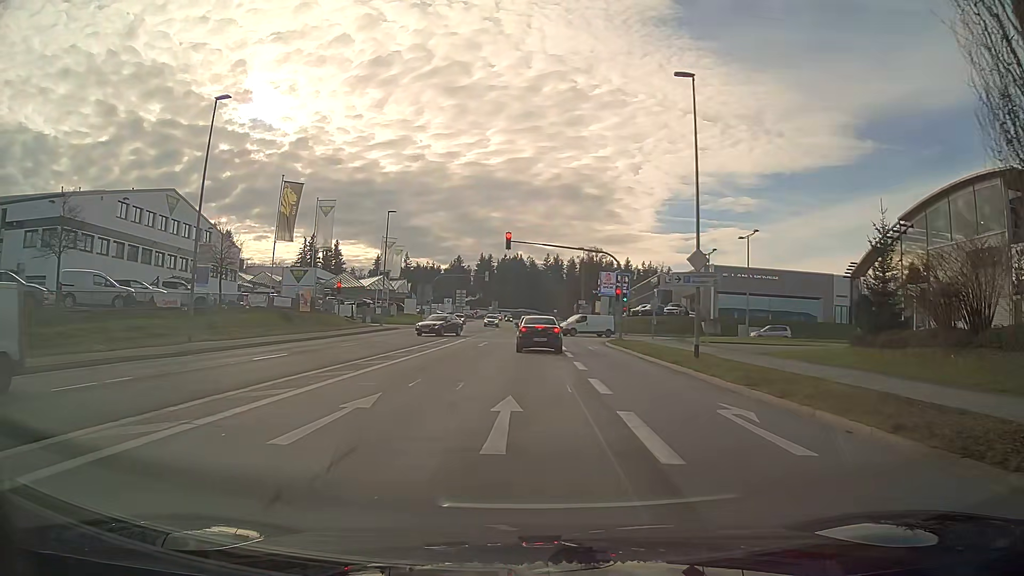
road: tertiary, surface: asphalt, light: Day
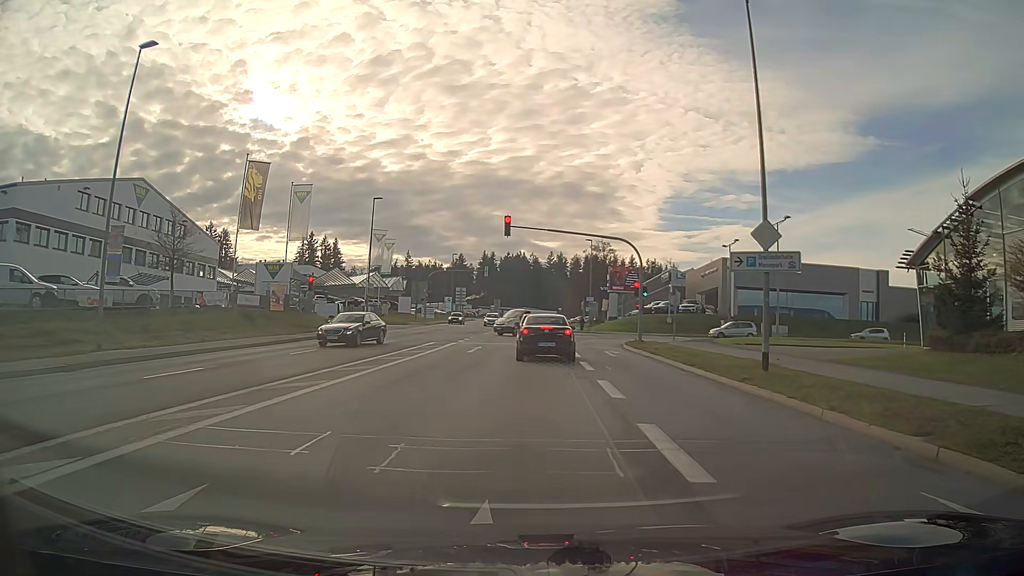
(0.0, +6.6) m; 0°
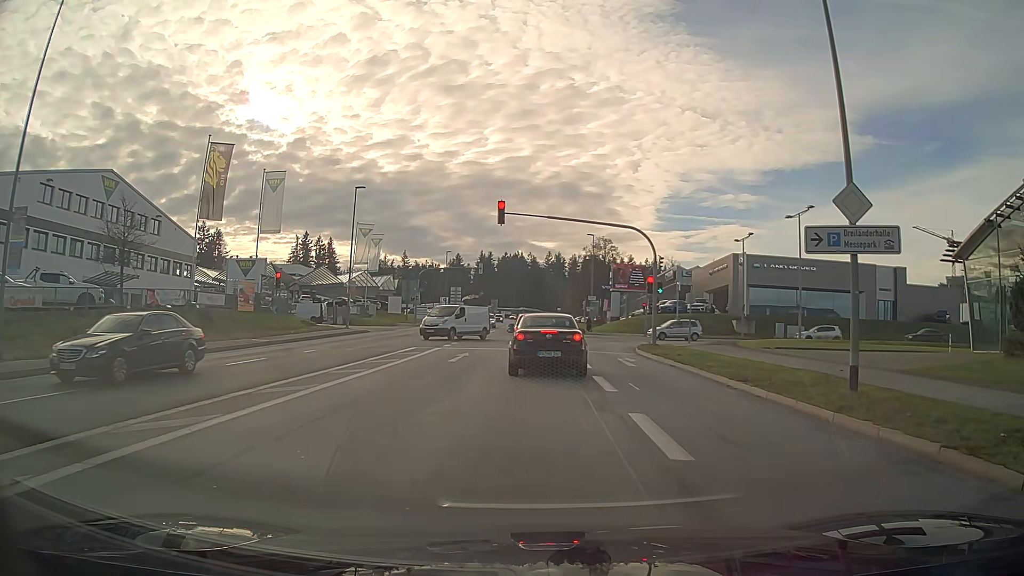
(0.0, +4.9) m; 0°
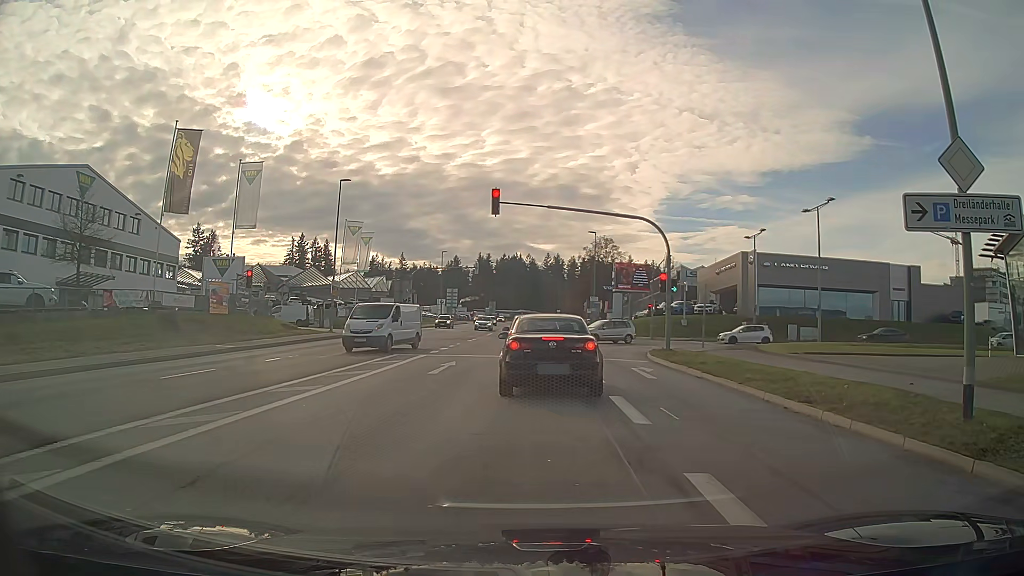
(0.0, +3.6) m; 0°
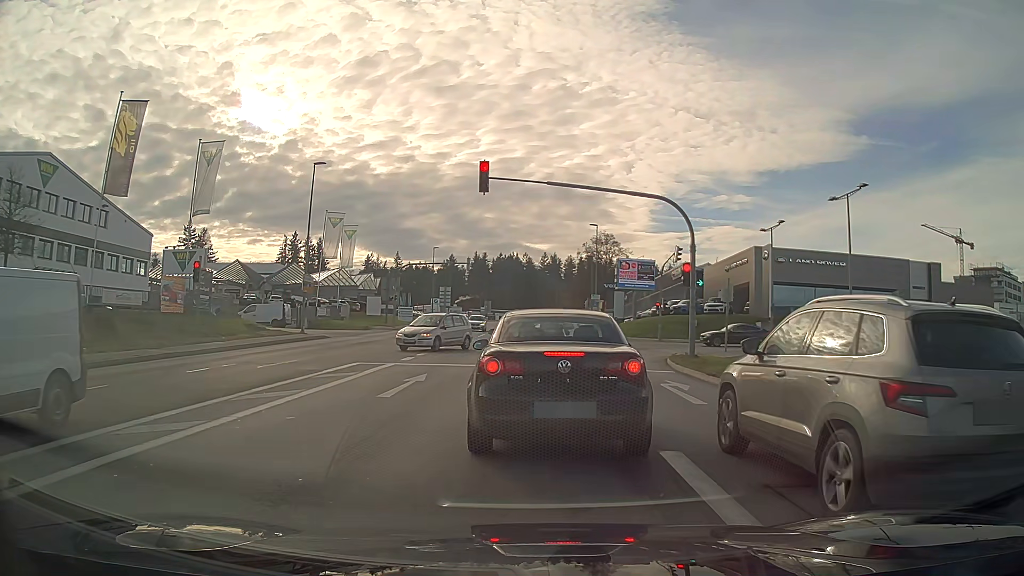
(0.0, +5.0) m; 0°
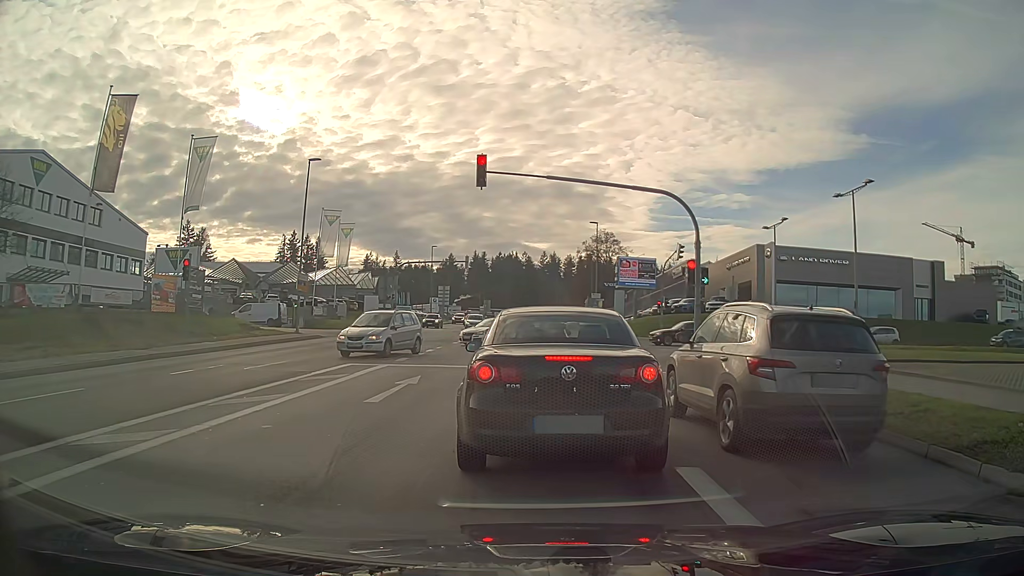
(0.0, +0.8) m; 0°
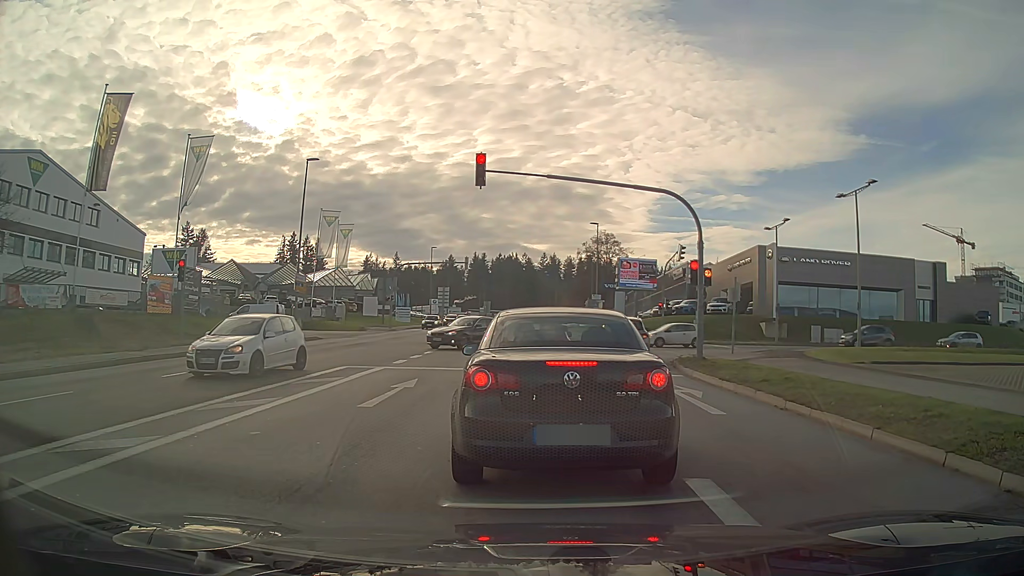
(0.0, +0.4) m; 0°
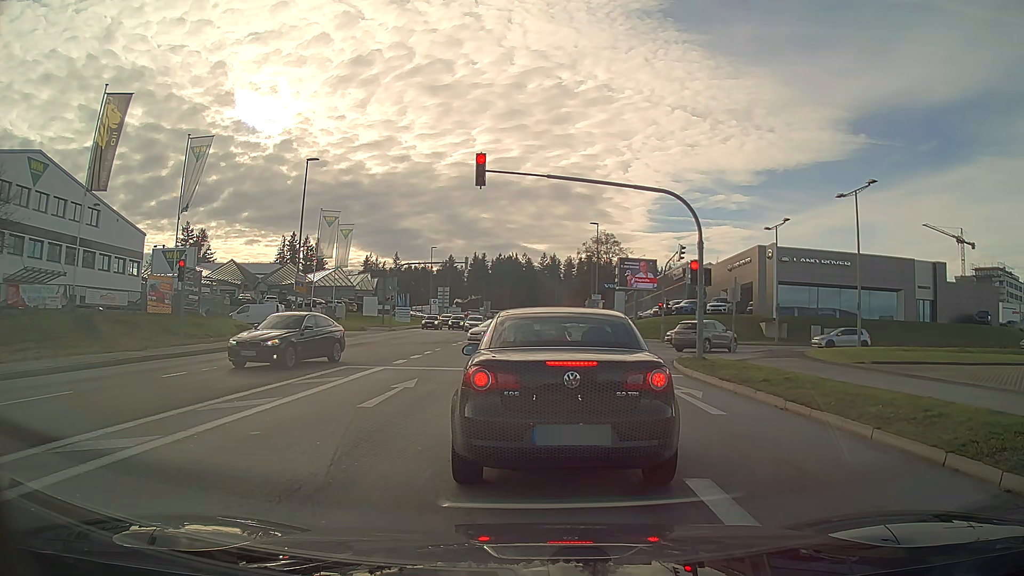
(0.0, 0.0) m; 0°
(0, +10) (0, +20) (0, +30) (0, +40) (0, +50) (0, +60) (0, +70) (0, +80) (0, +90) (+1, +100) m
